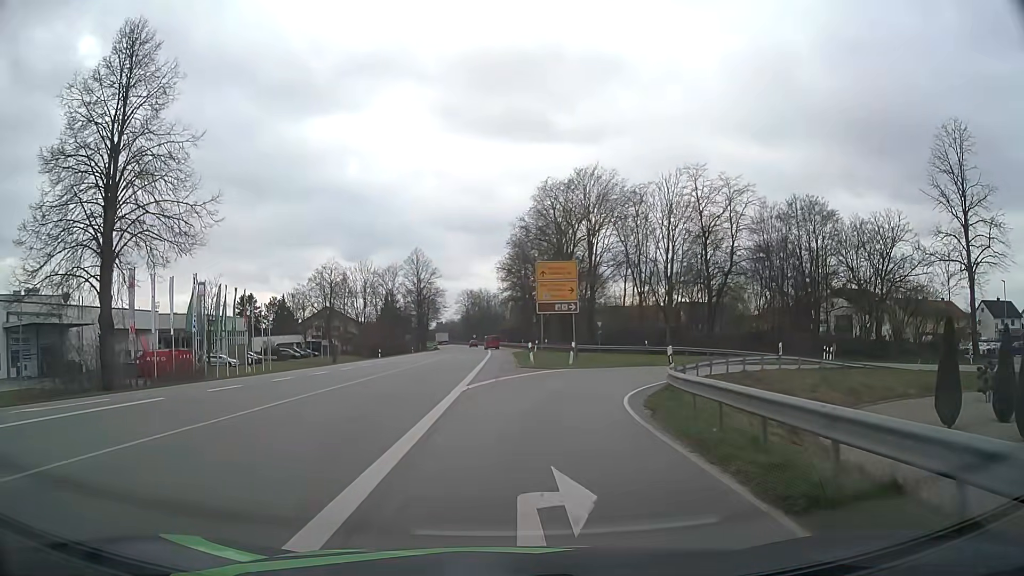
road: primary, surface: asphalt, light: Day
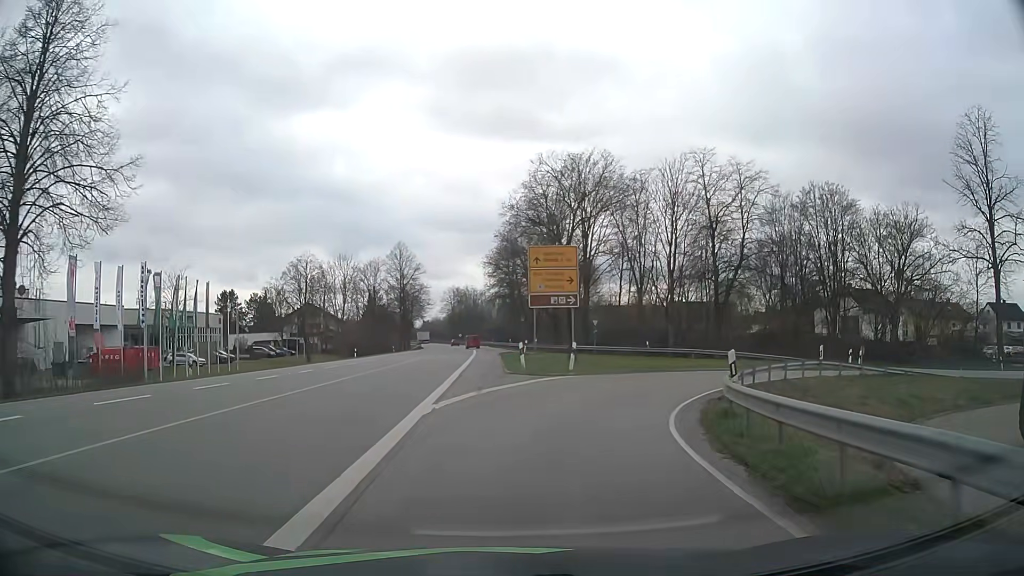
(0.0, +5.8) m; +1°
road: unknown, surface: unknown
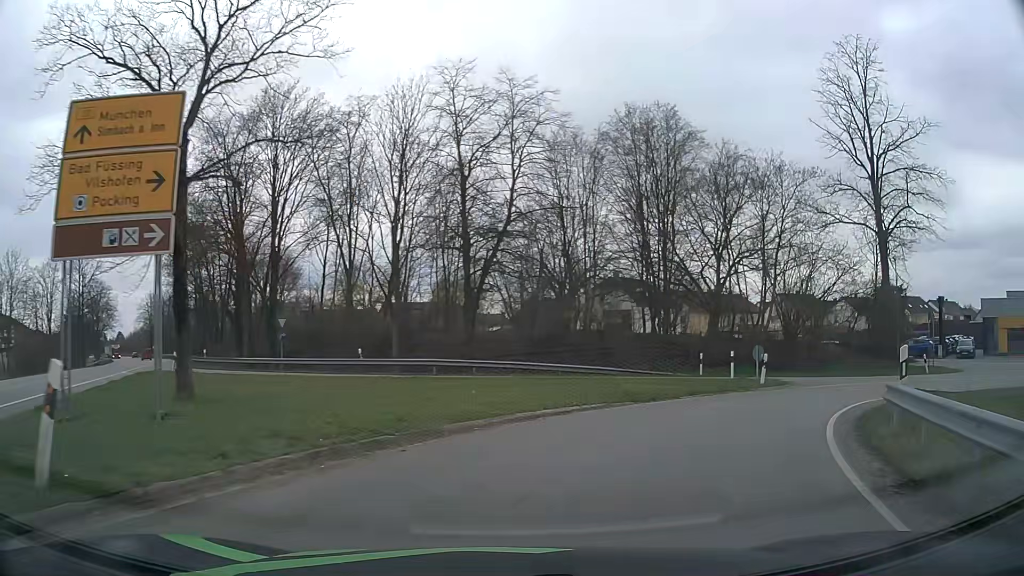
(+3.1, +19.1) m; +23°
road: primary_link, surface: asphalt
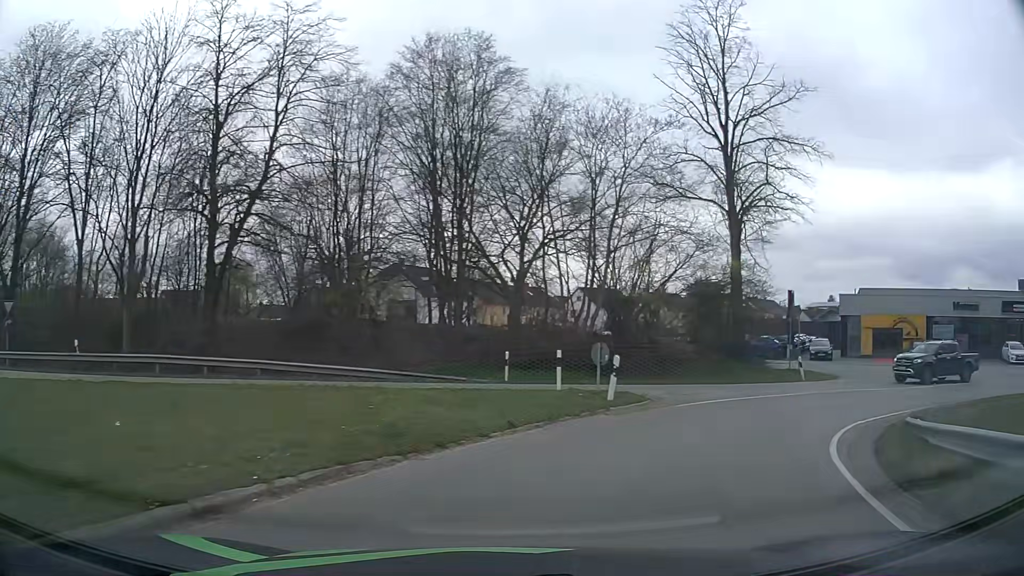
(+1.2, +8.0) m; +18°
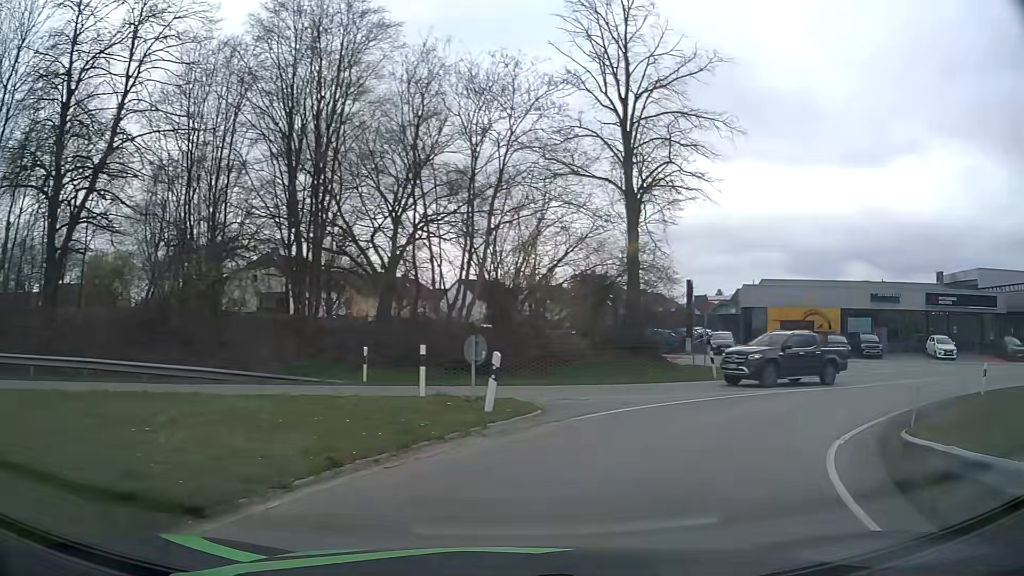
(+0.3, +3.8) m; +9°
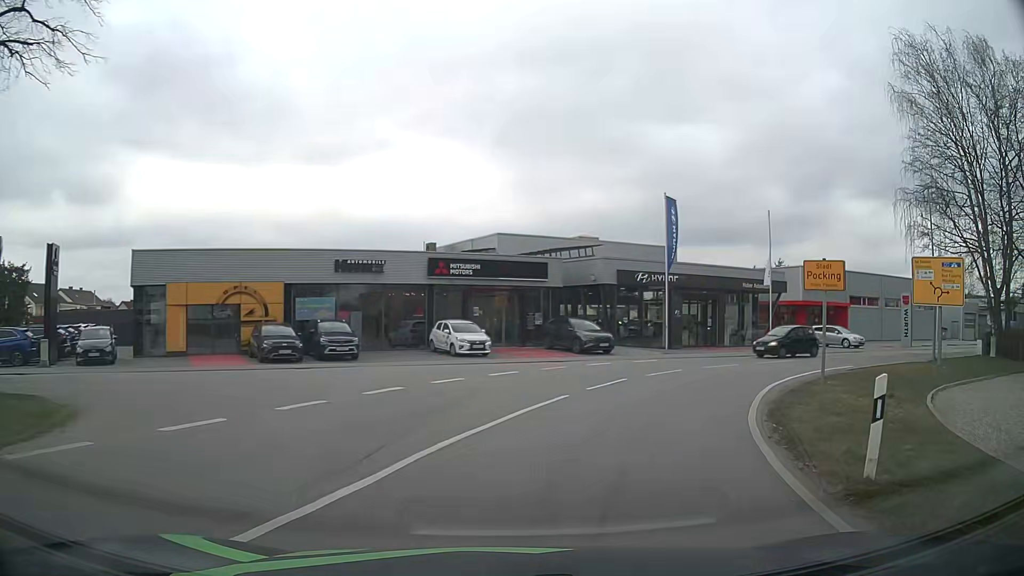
(+7.6, +16.1) m; +49°
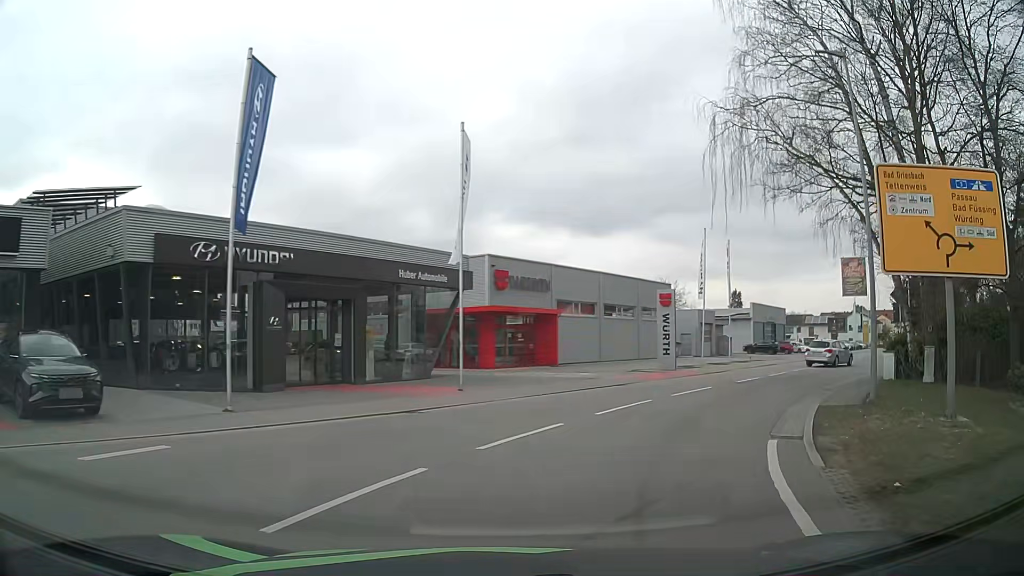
(+5.2, +18.9) m; +30°
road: secondary
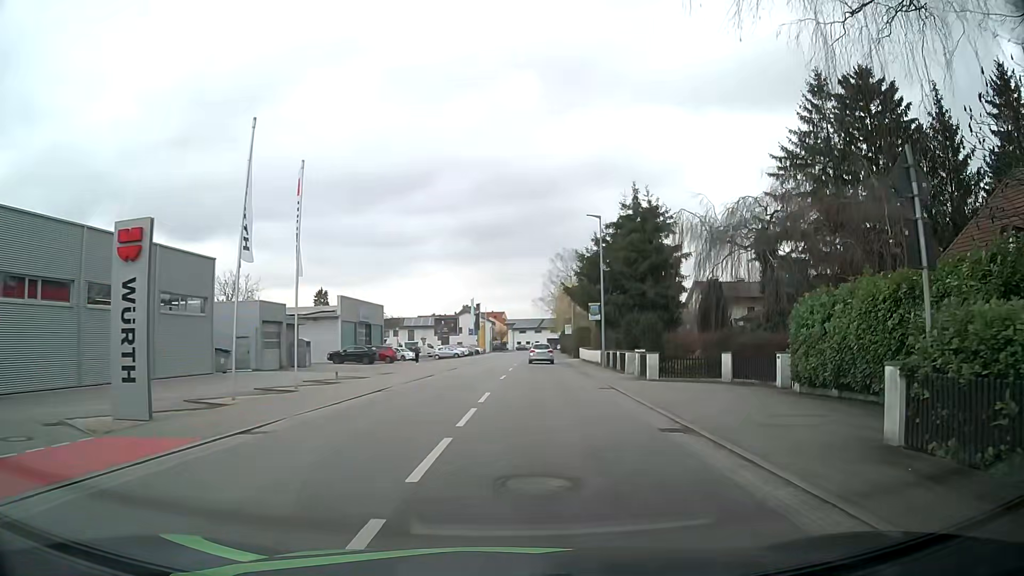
(+6.4, +19.8) m; +36°
(0, +10) (+1, +20) (+1, +30) (+2, +40) (+2, +50) (+2, +60) (+3, +70) (+3, +80) (+4, +90) (+4, +100) m
